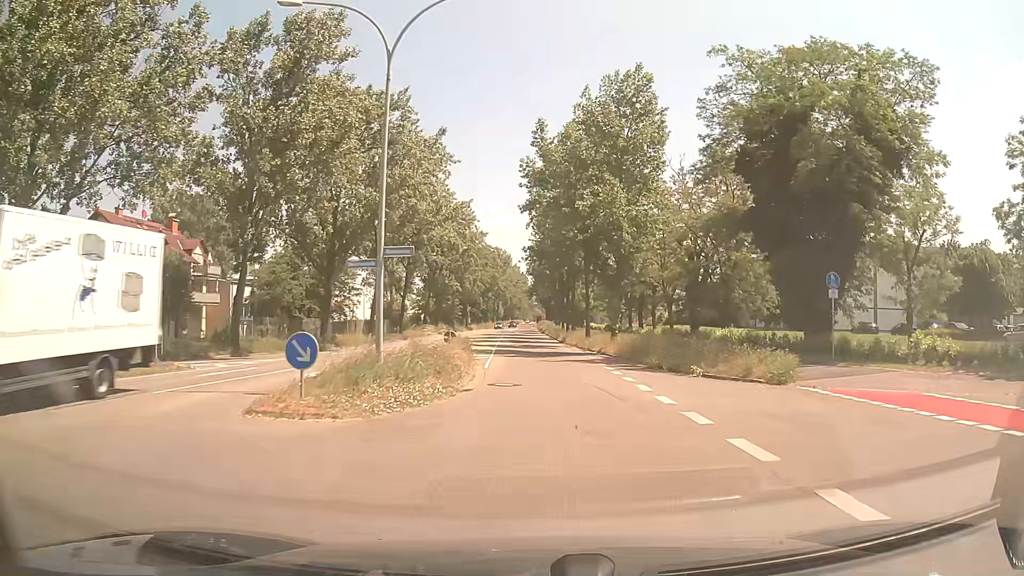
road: secondary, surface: asphalt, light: Day
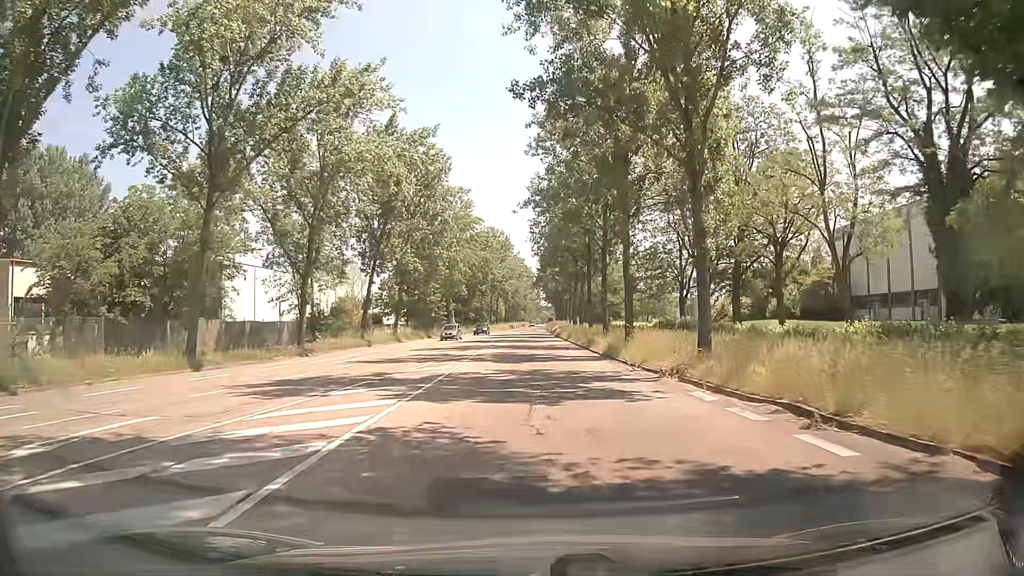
(0.0, +36.8) m; 0°
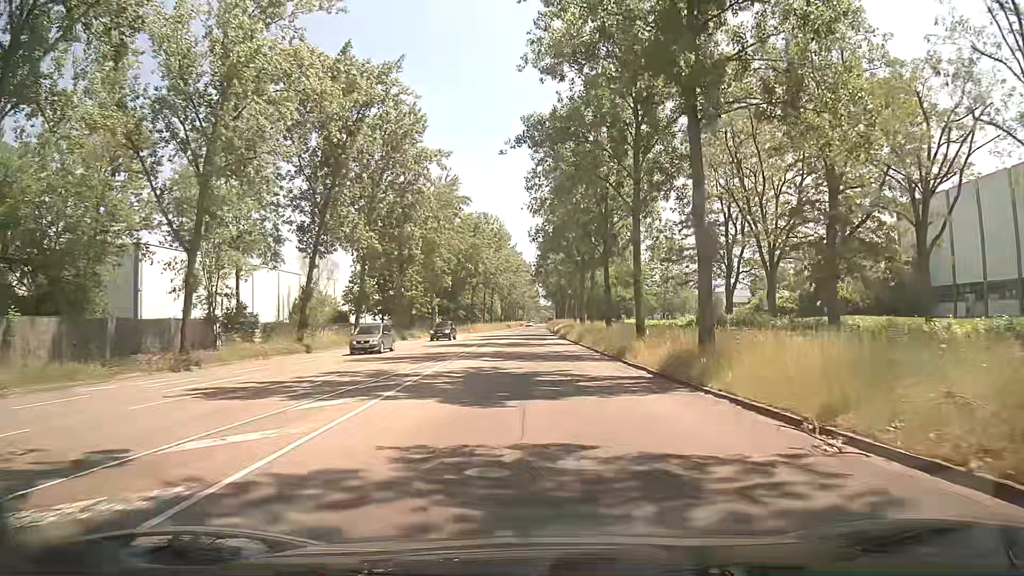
(0.0, +15.3) m; 0°
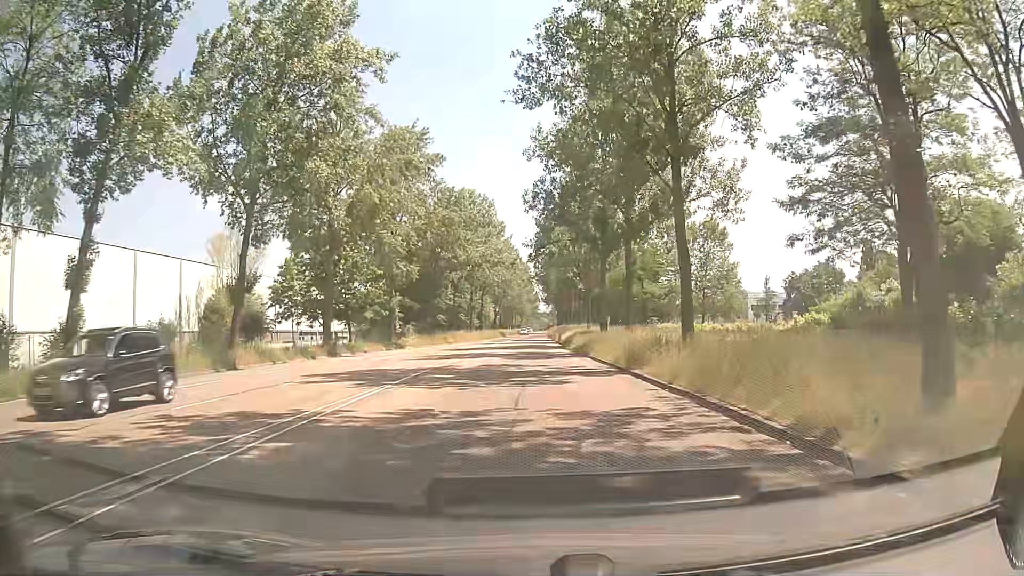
(0.0, +23.1) m; -1°
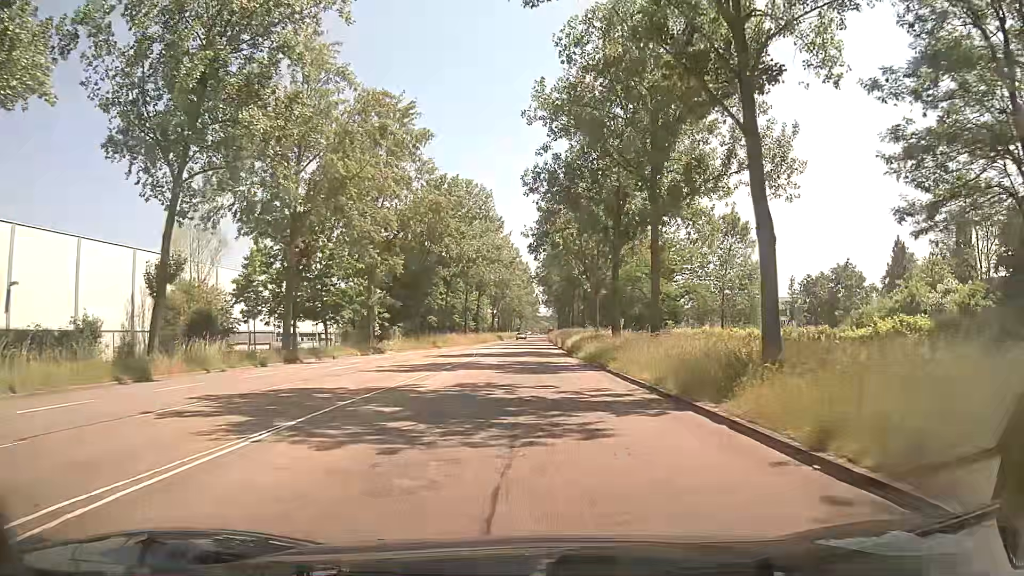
(0.0, +7.7) m; 0°
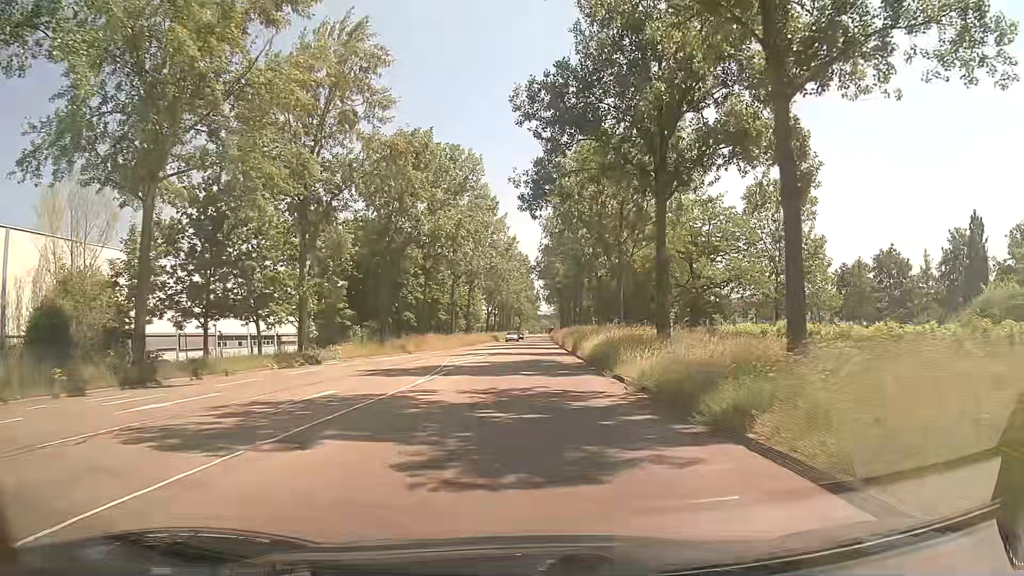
(0.0, +15.2) m; 0°
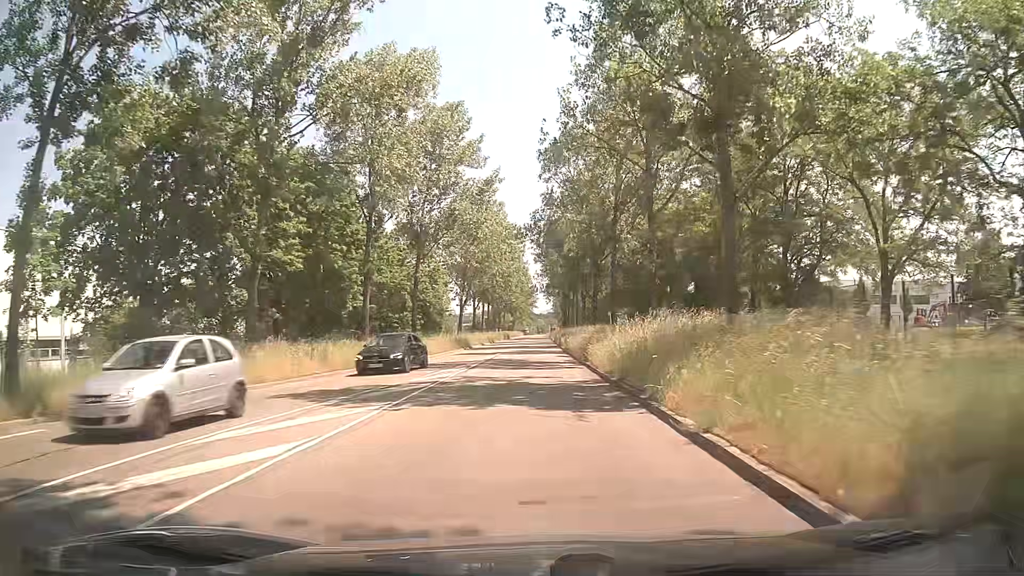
(+0.4, +37.3) m; +1°
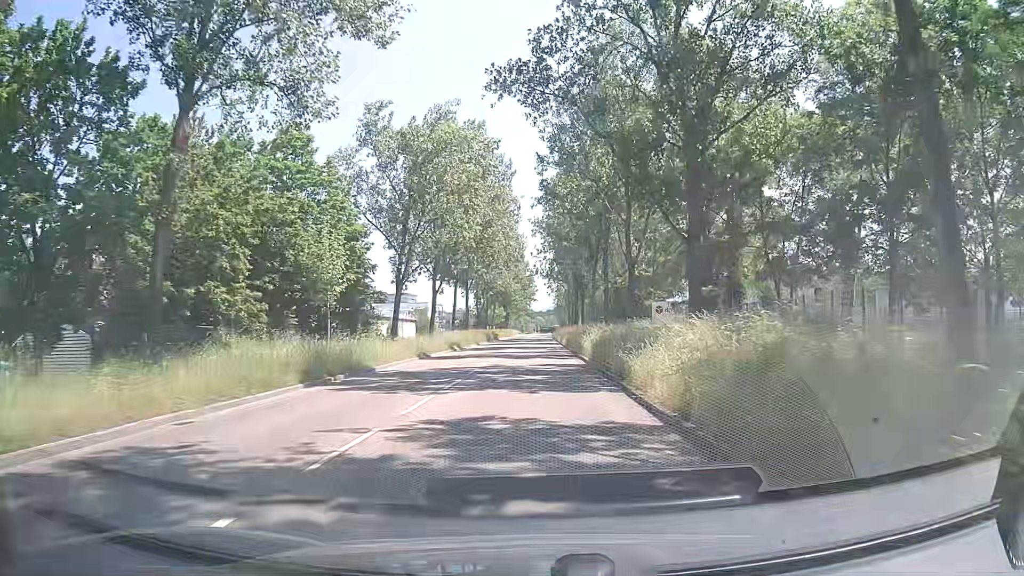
(-0.3, +36.5) m; -1°
(0, +10) (0, +20) (0, +30) (0, +40) (0, +50) (0, +60) (0, +70) (+1, +80) (+1, +90) (+1, +100) m
